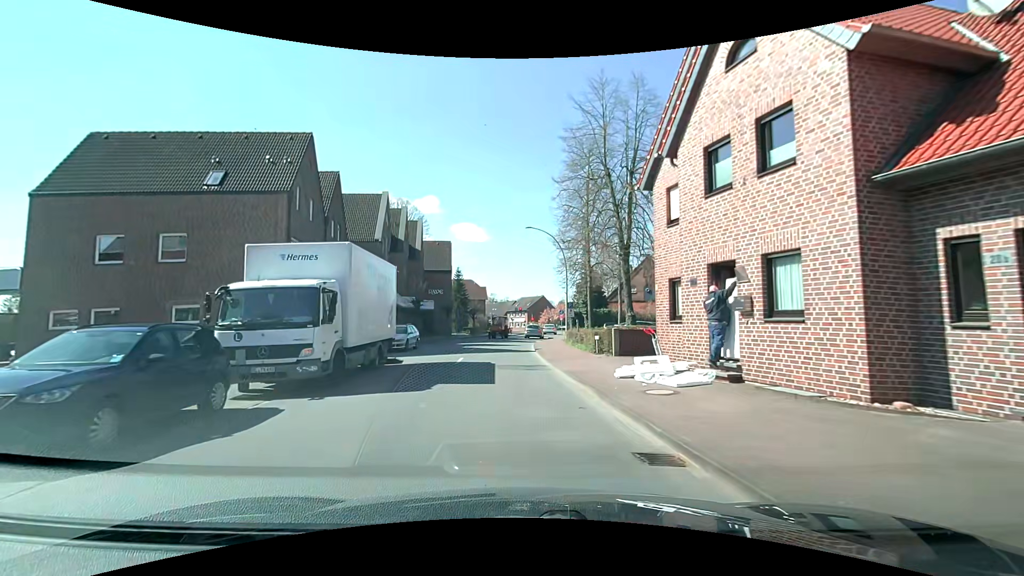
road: secondary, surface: asphalt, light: Day
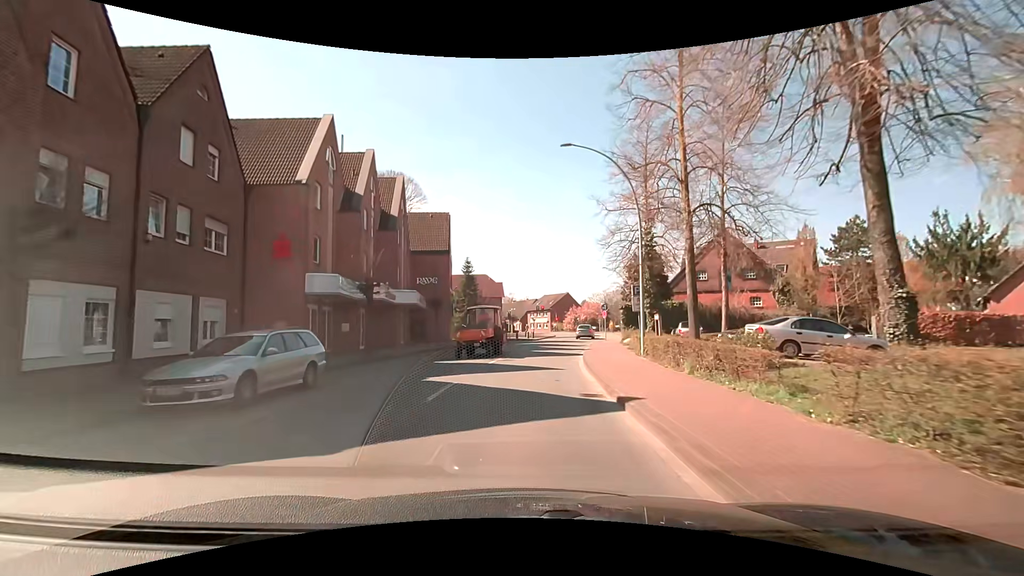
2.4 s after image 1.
(-0.6, +17.7) m; -3°
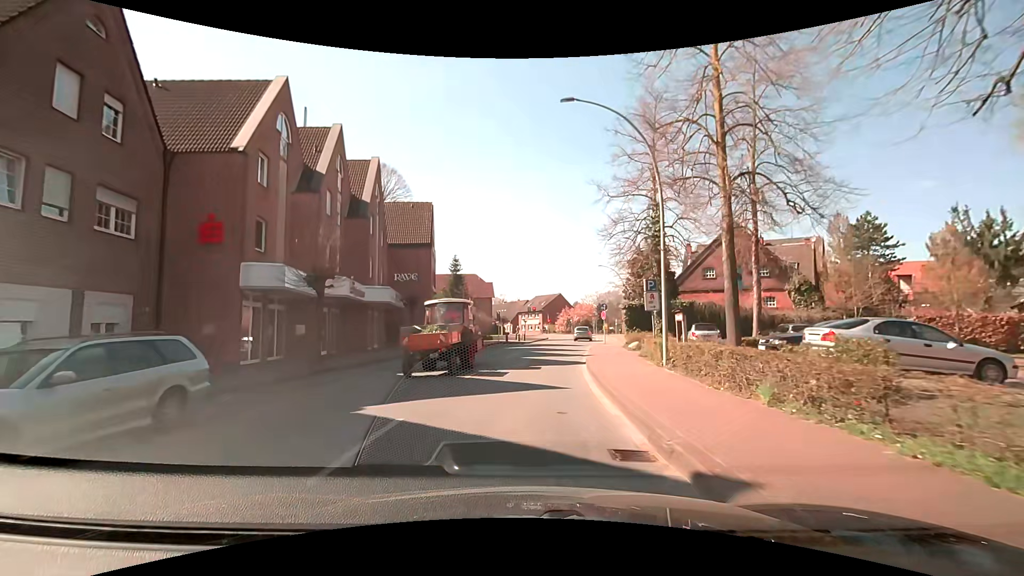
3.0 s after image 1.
(0.0, +4.4) m; +1°
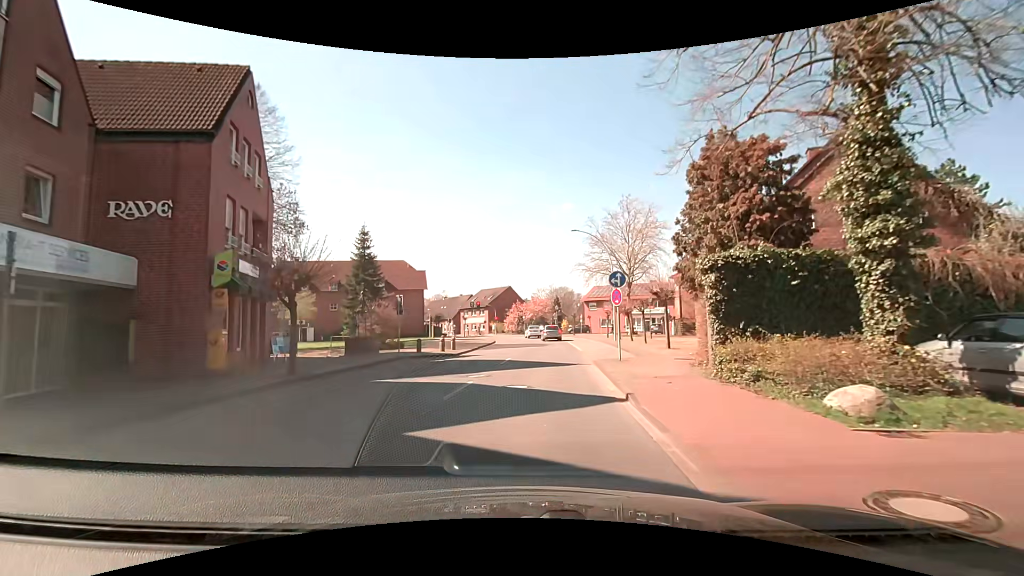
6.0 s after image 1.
(+1.1, +22.0) m; +7°
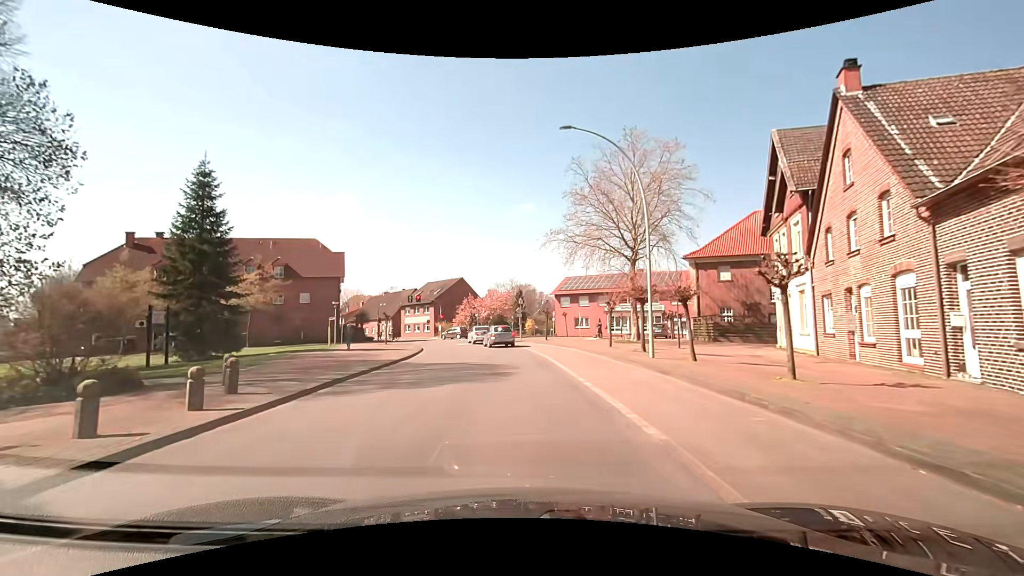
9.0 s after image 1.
(+0.6, +20.8) m; +4°
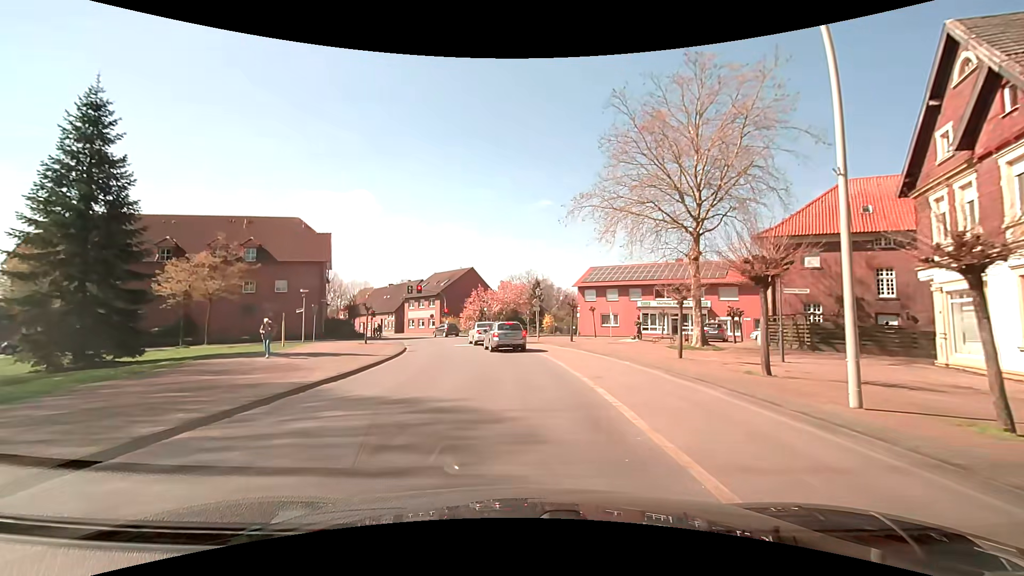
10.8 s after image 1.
(0.0, +10.1) m; -2°
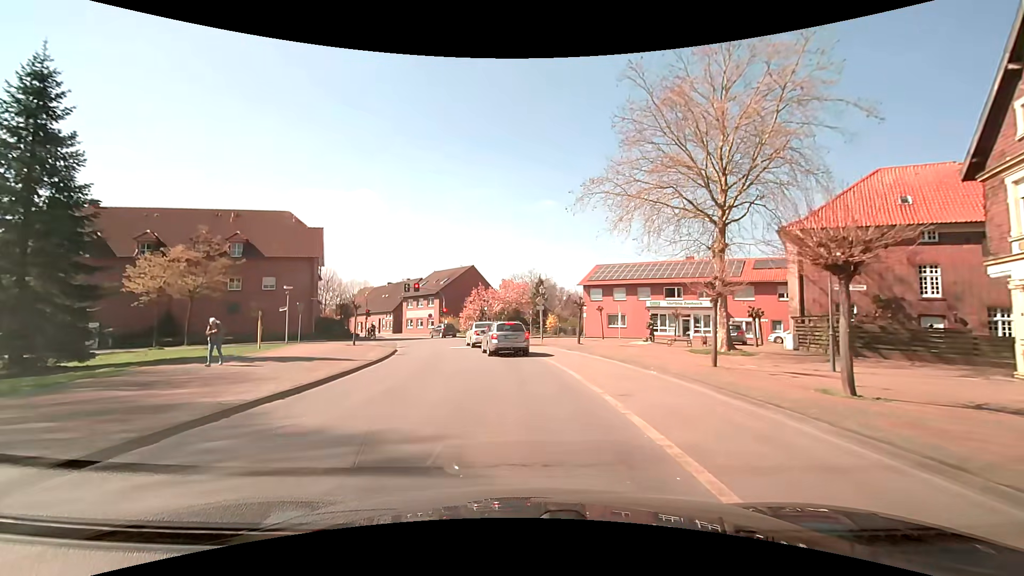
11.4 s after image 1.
(0.0, +3.0) m; 0°
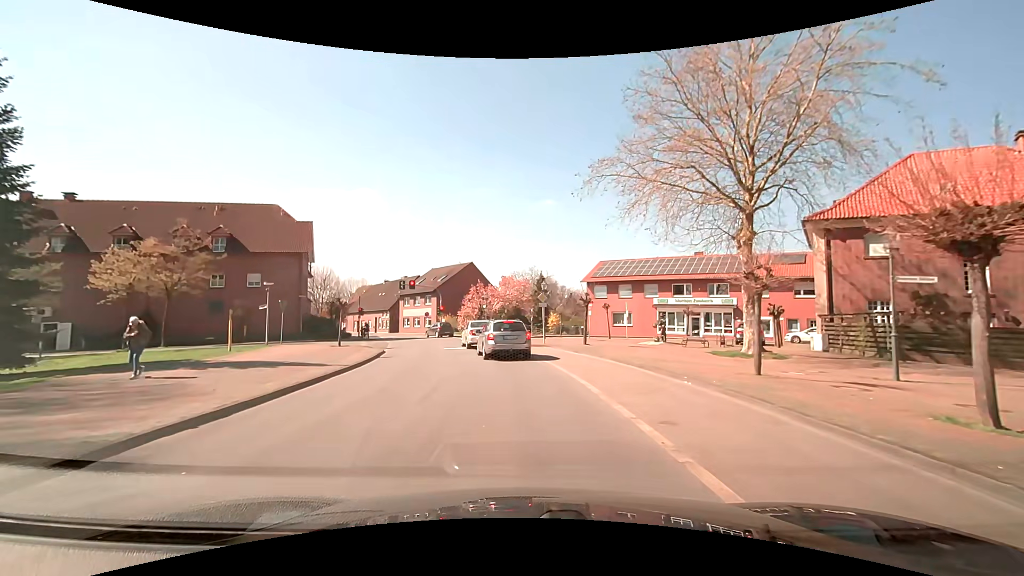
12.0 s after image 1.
(0.0, +2.7) m; 0°
